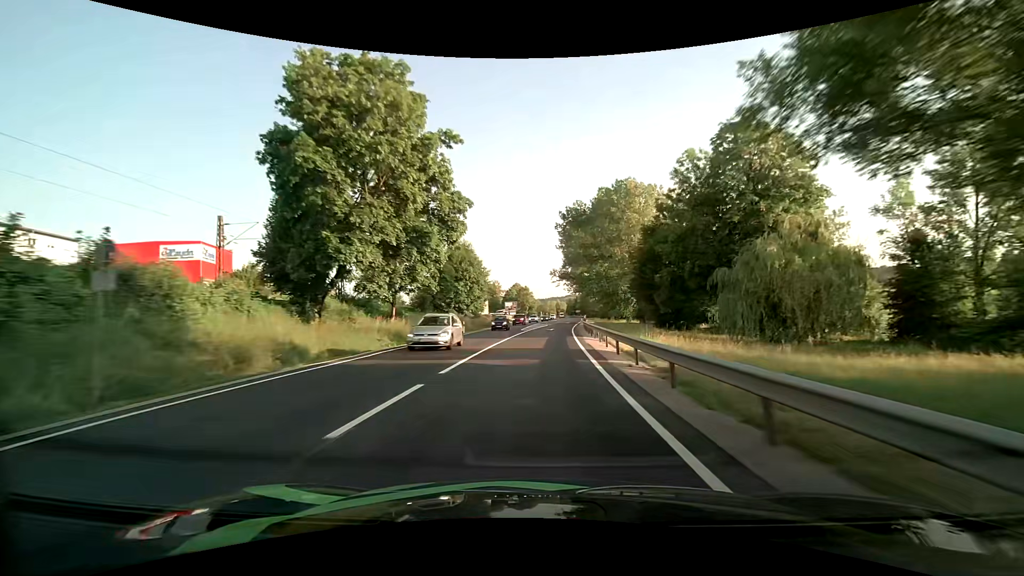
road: primary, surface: asphalt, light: Day
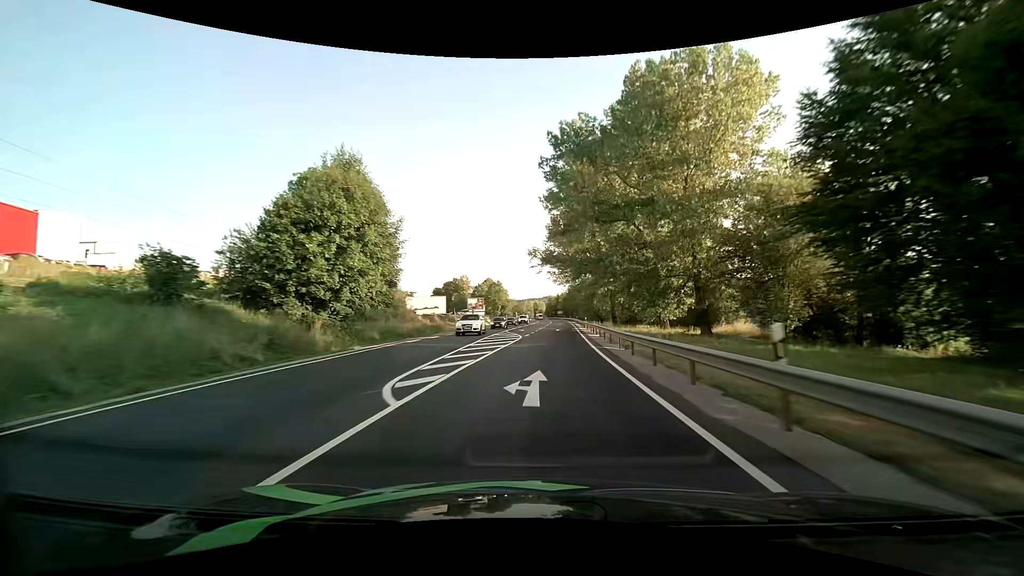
(+0.7, +39.6) m; +2°
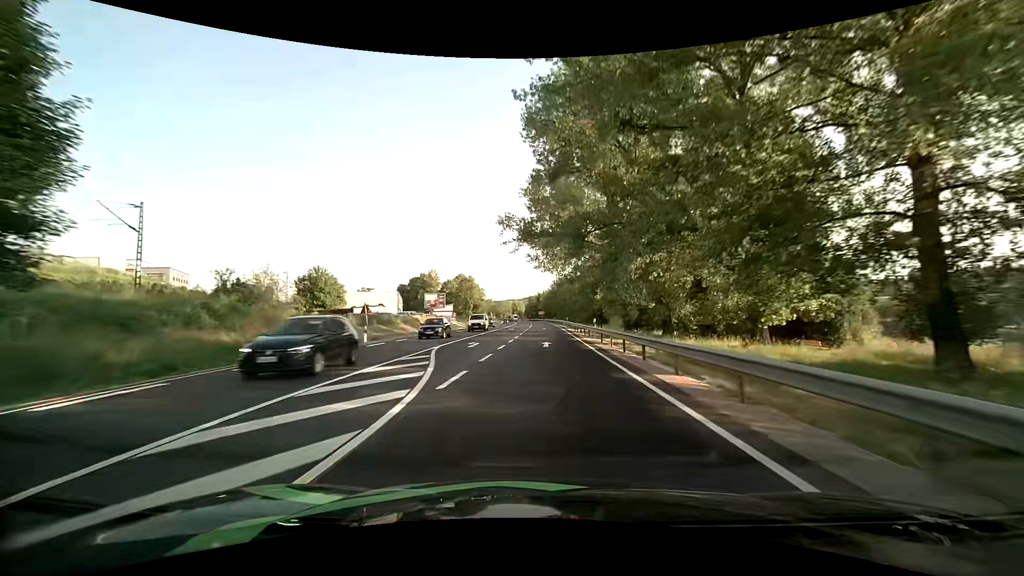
(+0.6, +26.4) m; +3°
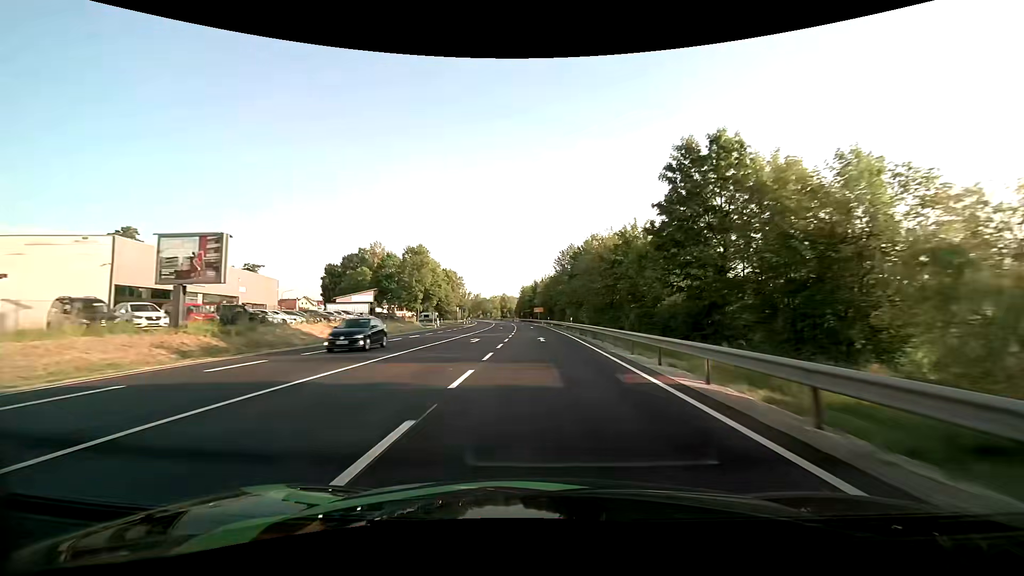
(0.0, +66.2) m; 0°
(0, +10) (0, +20) (0, +30) (0, +40) (-1, +50) (-1, +60) (-2, +70) (-2, +80) (-3, +90) (-3, +100) m
